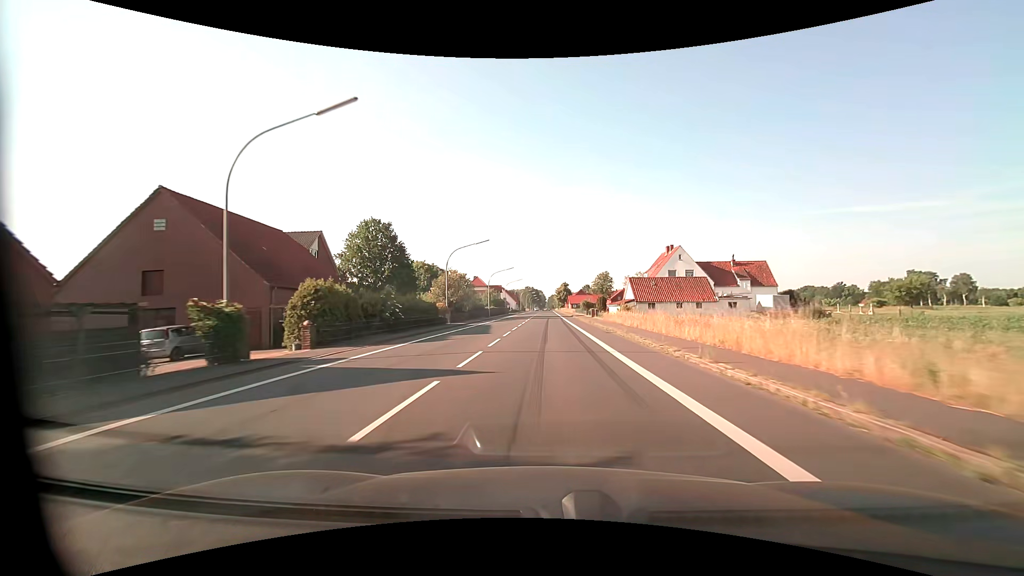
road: primary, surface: asphalt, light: Day
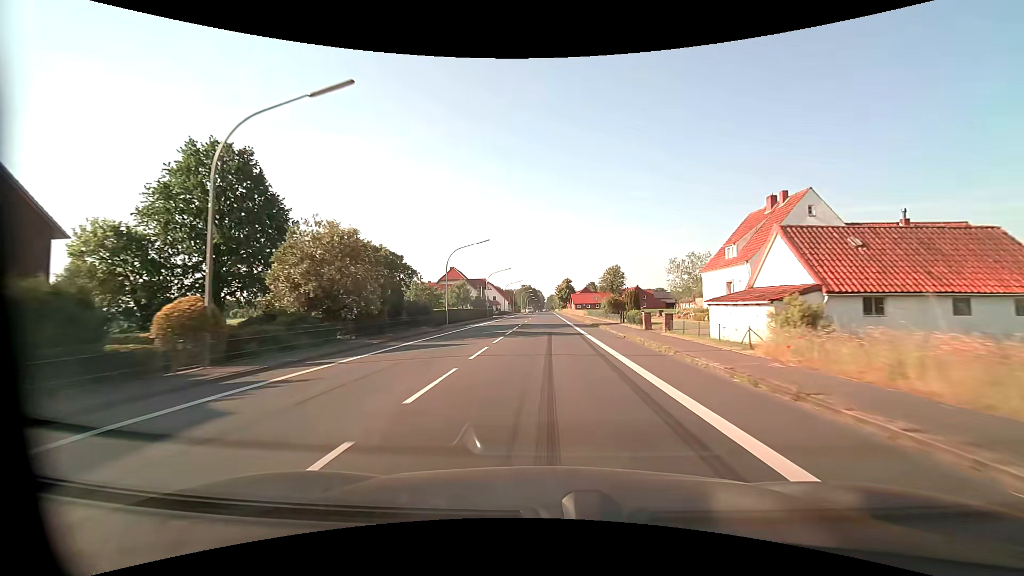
(+0.1, +34.3) m; 0°
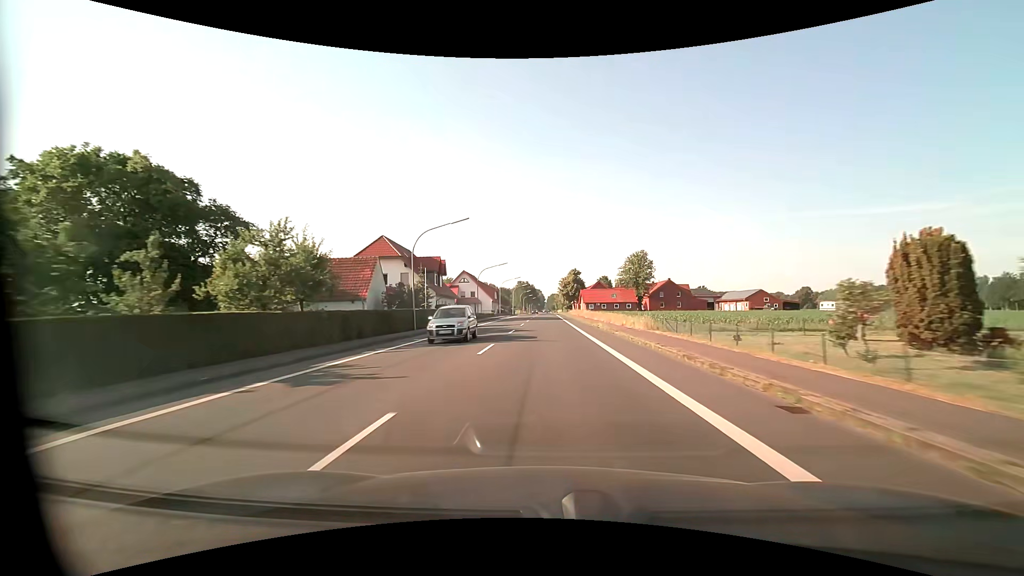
(0.0, +45.7) m; 0°
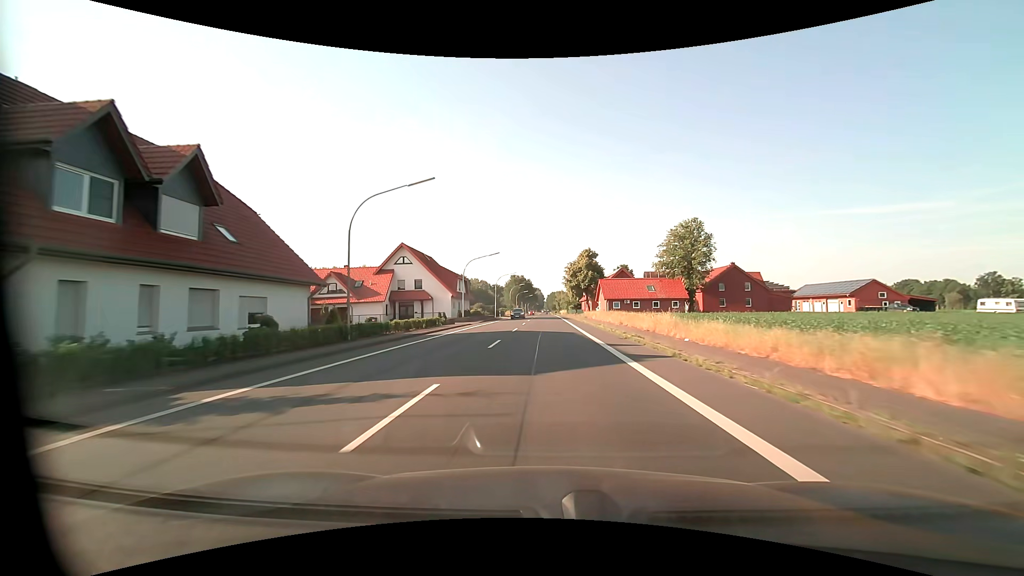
(+0.1, +45.8) m; 0°
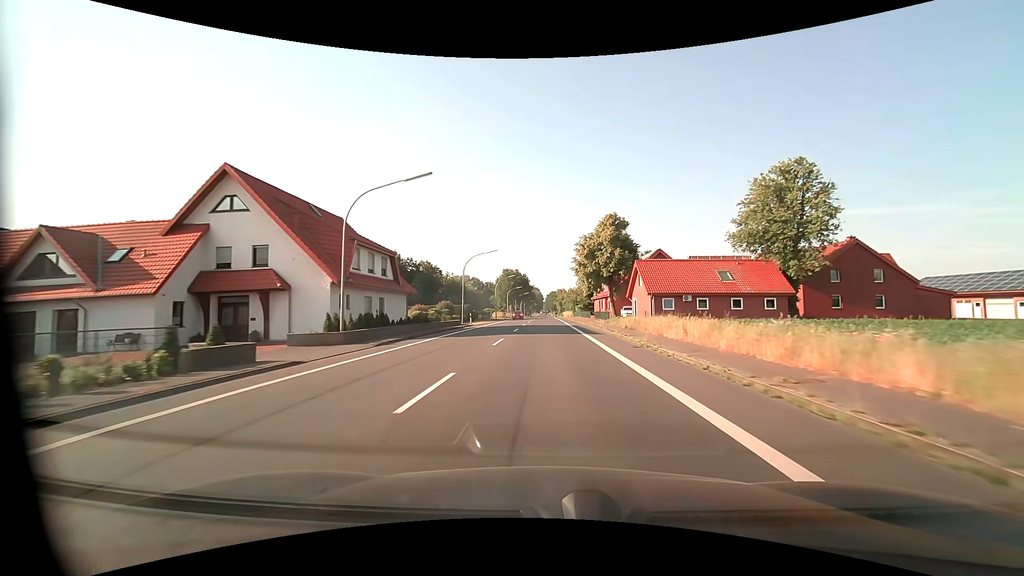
(0.0, +34.4) m; 0°
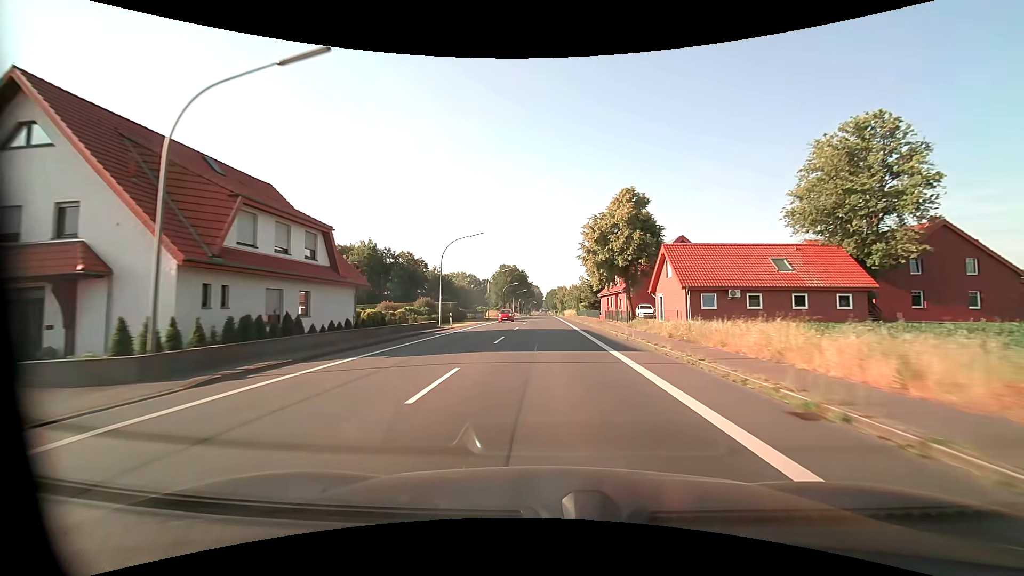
(0.0, +11.5) m; 0°
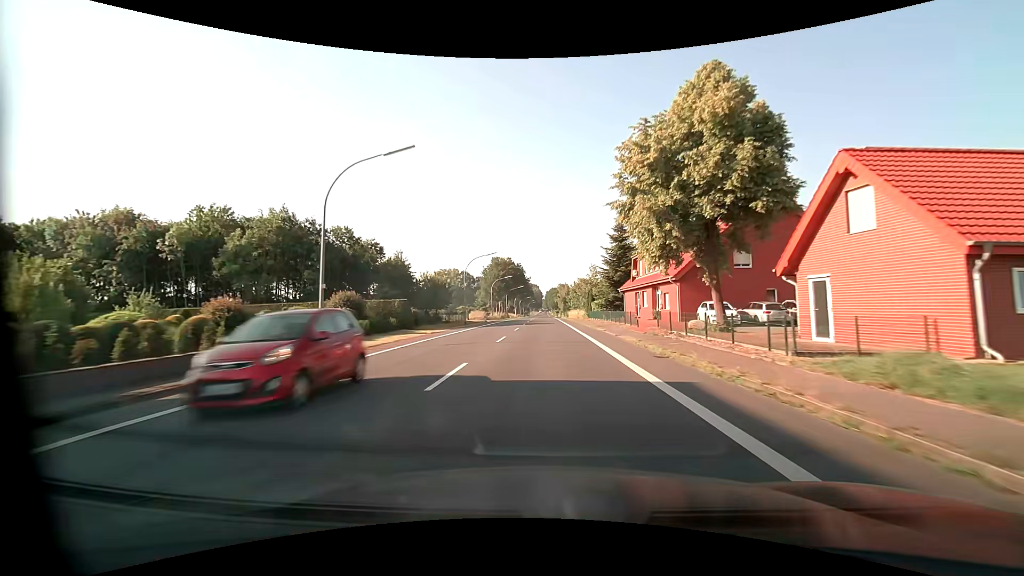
(+0.1, +22.9) m; 0°
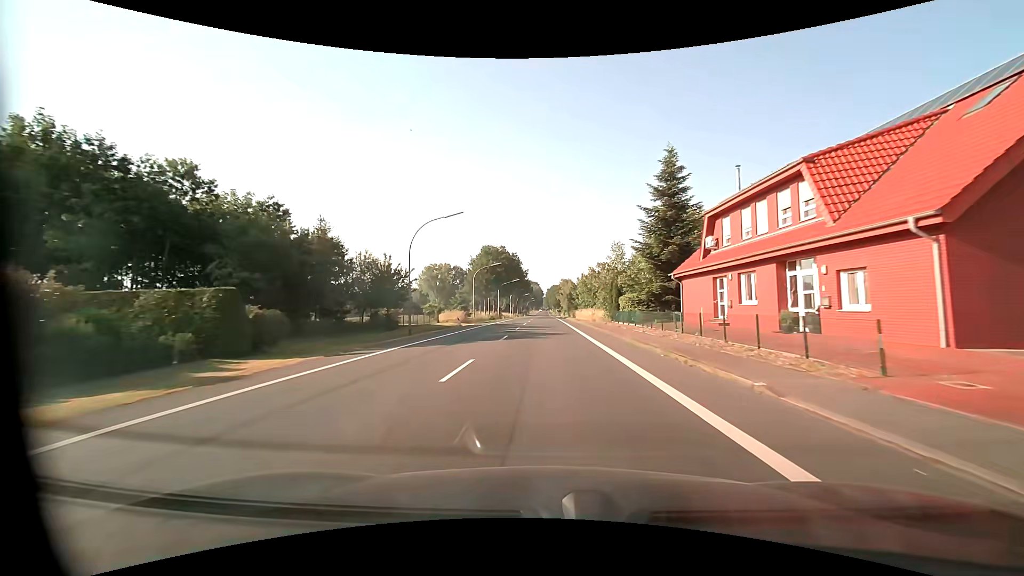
(-0.1, +23.0) m; 0°
(0, +10) (0, +20) (0, +30) (0, +40) (0, +50) (0, +60) (0, +70) (0, +80) (0, +90) (0, +100) m
